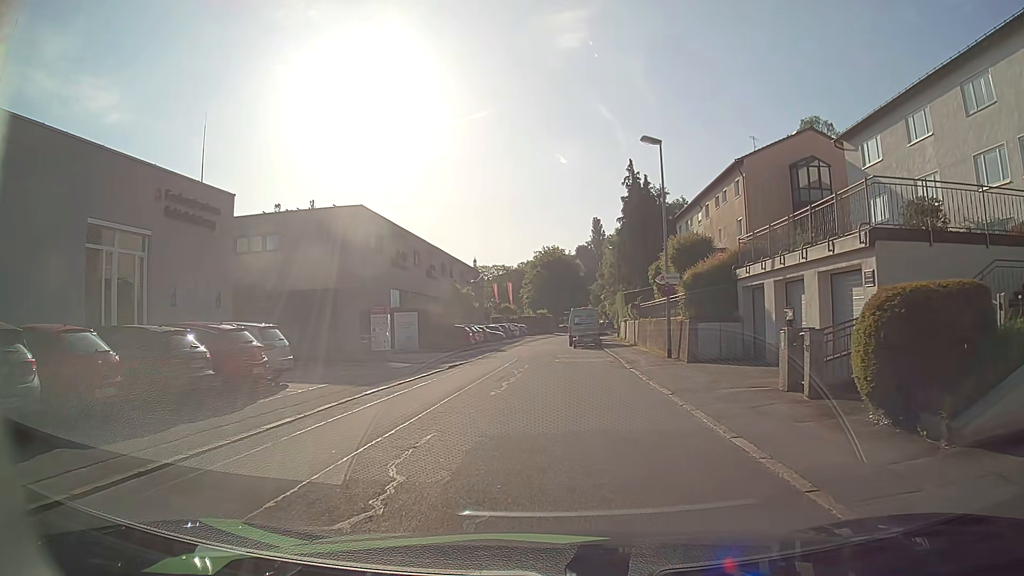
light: Day
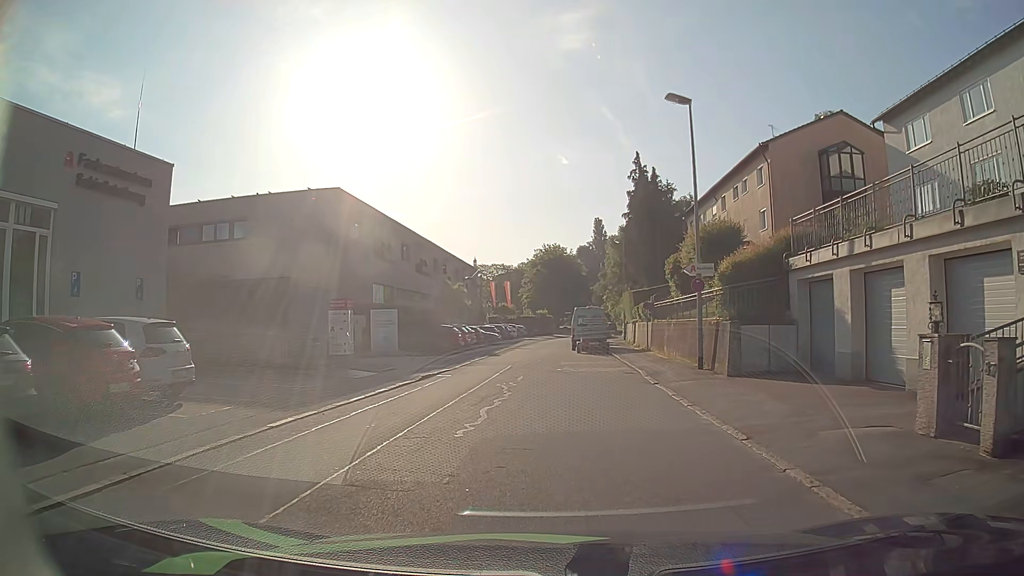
(0.0, +5.0) m; +1°
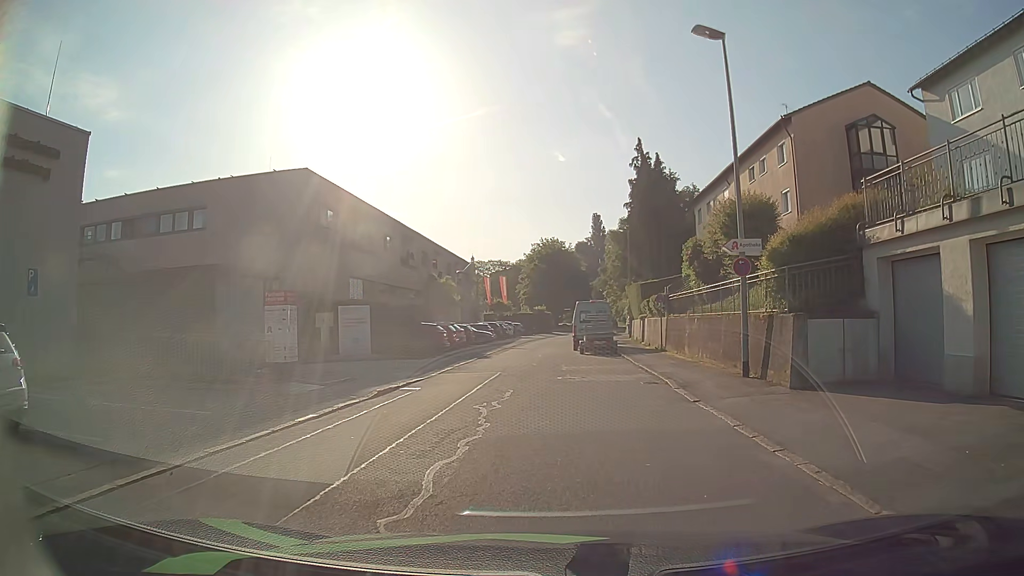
(0.0, +4.7) m; -1°
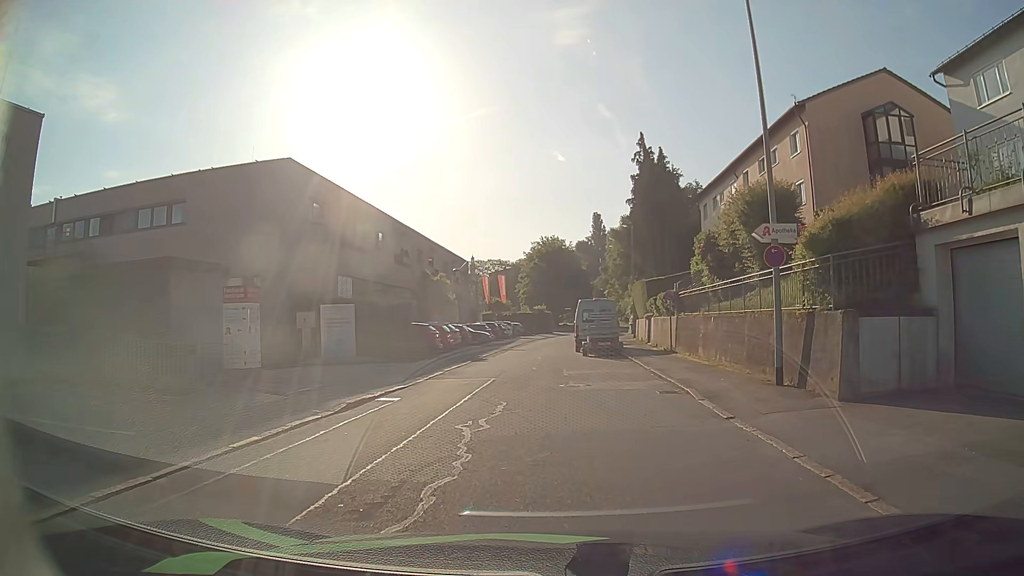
(0.0, +2.2) m; +1°
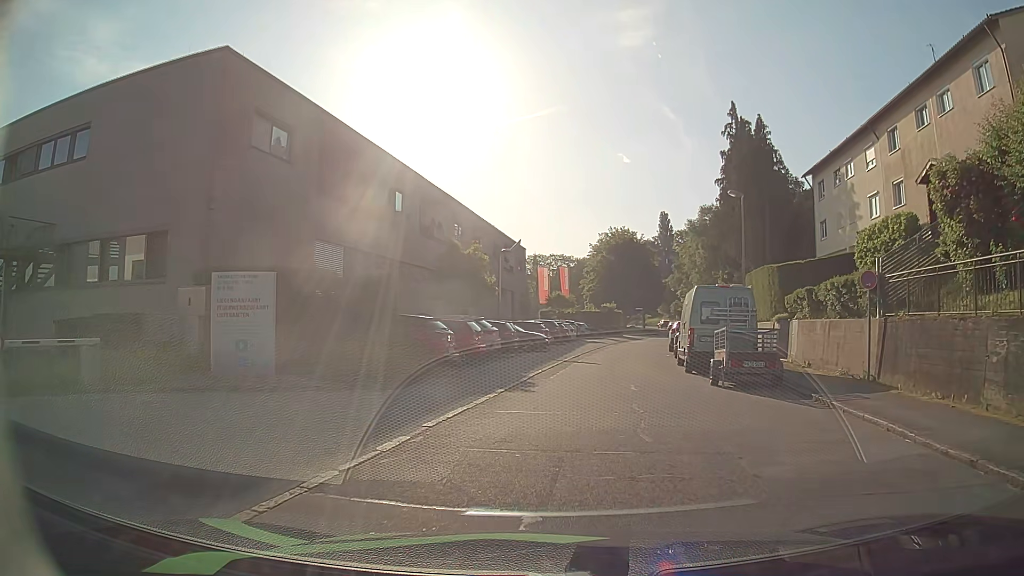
(-1.0, +13.0) m; -6°
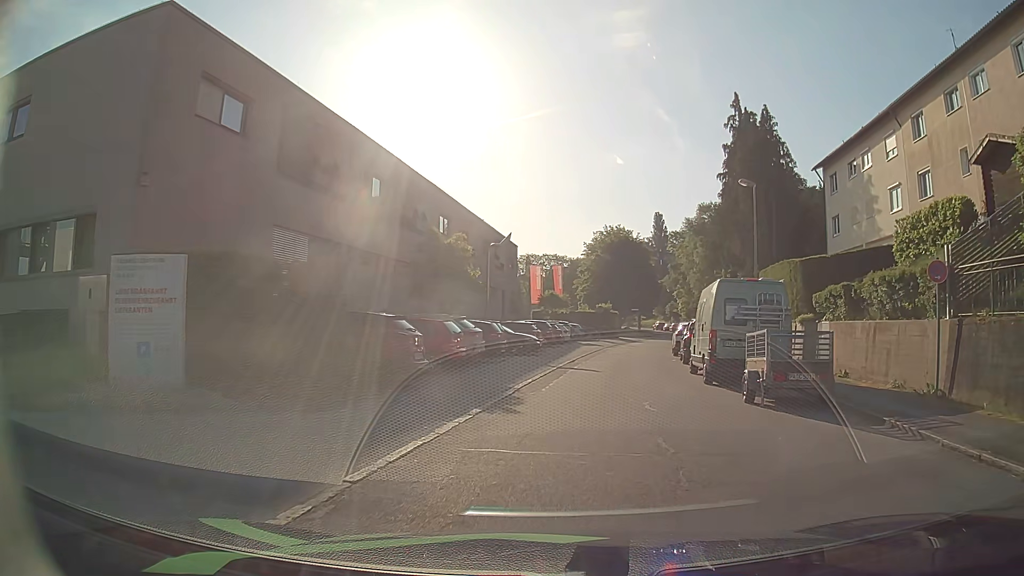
(0.0, +3.3) m; +1°
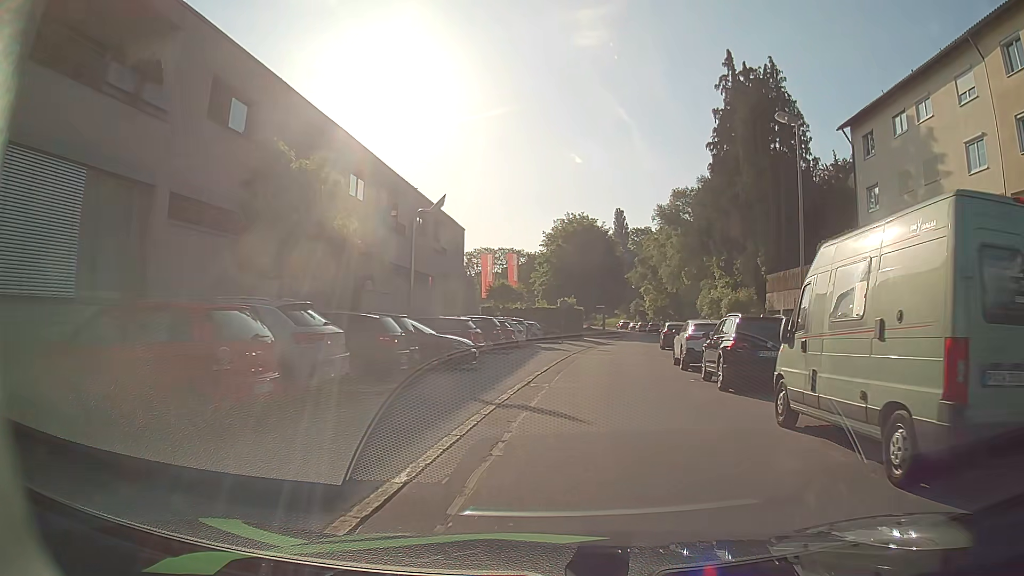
(+0.3, +10.9) m; +3°
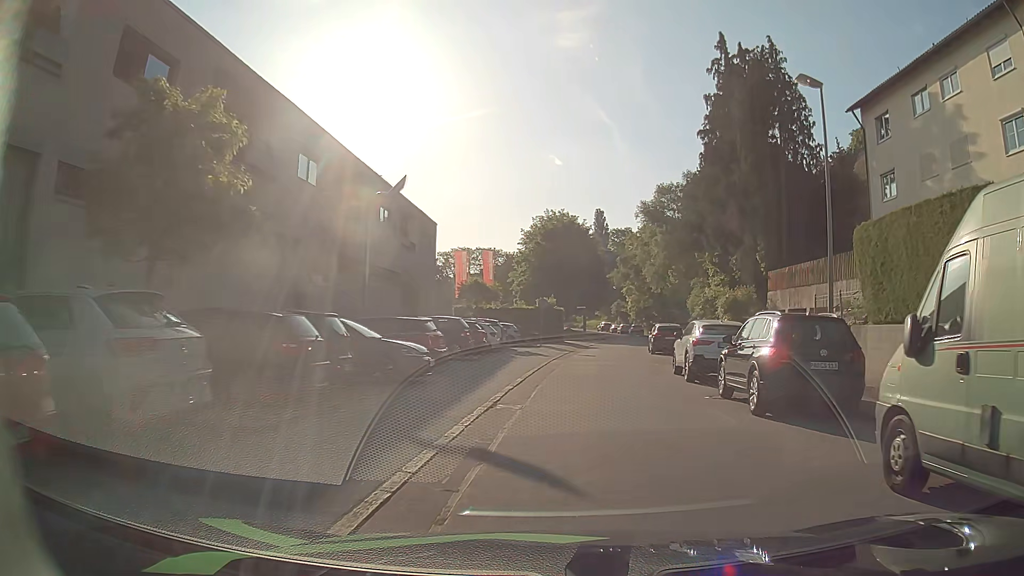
(+0.1, +3.9) m; +2°
(0, +10) (+1, +20) (+2, +30) (+3, +40) (+5, +50) (+7, +59) (+9, +69) (+10, +79) (+10, +89) (+9, +99) m
